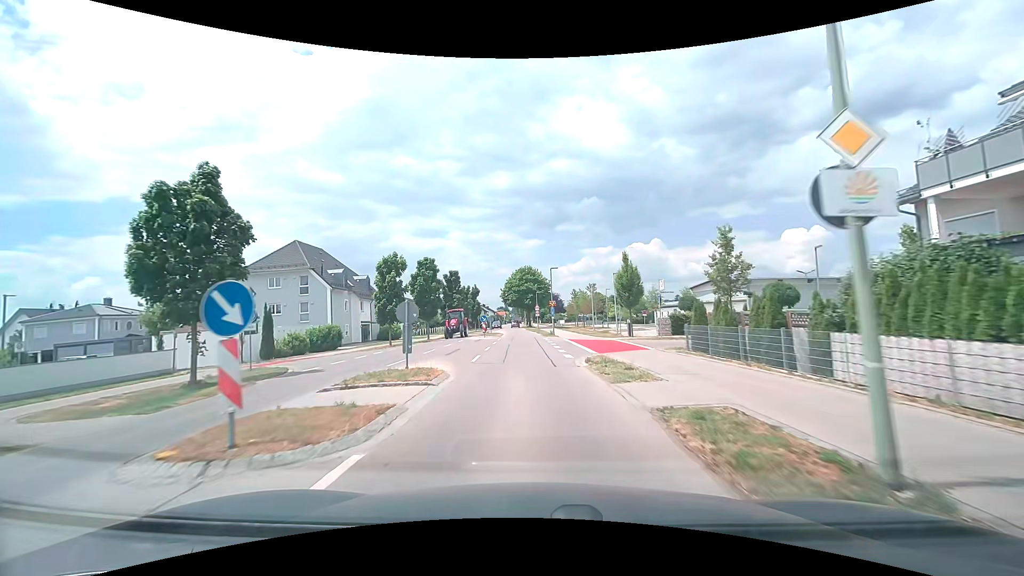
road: tertiary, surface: asphalt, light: Day
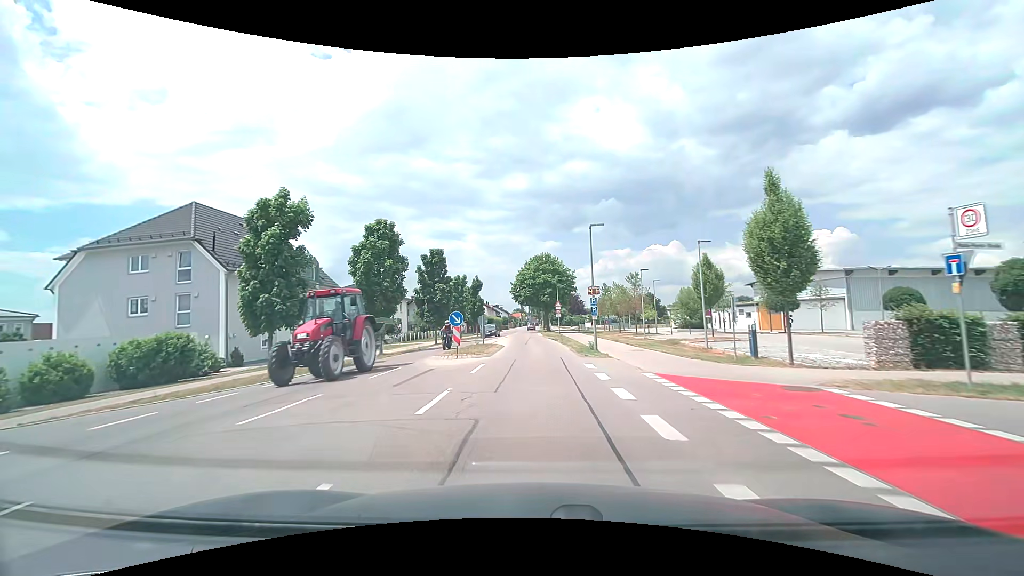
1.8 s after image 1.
(-0.4, +21.2) m; -2°
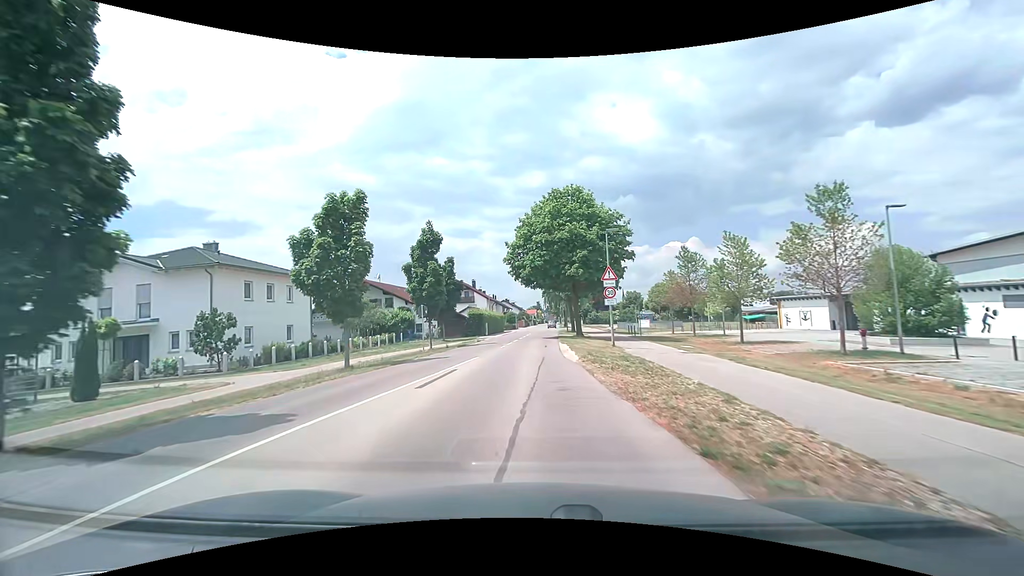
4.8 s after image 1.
(-0.2, +36.6) m; -2°
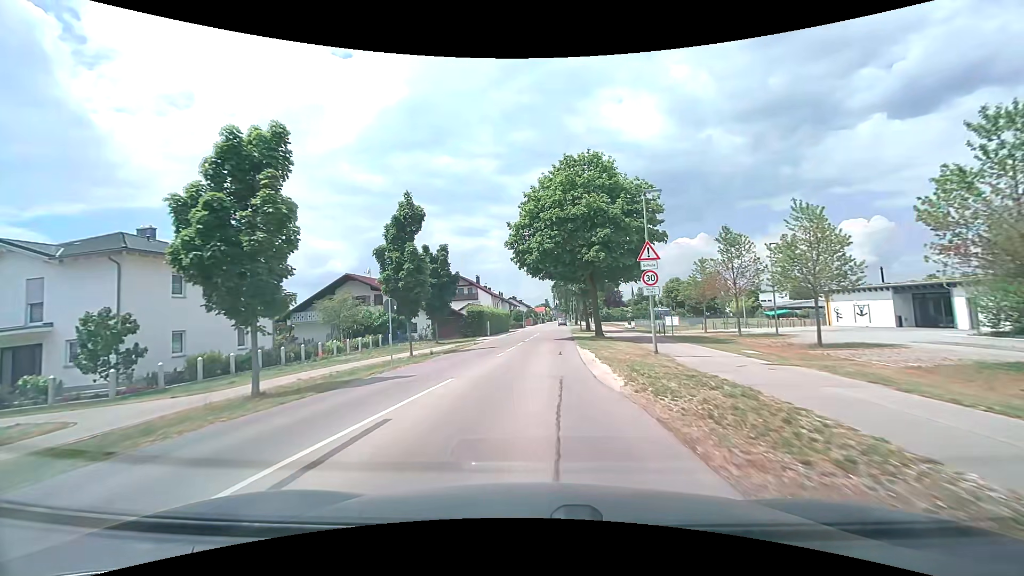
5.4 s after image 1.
(0.0, +7.2) m; 0°
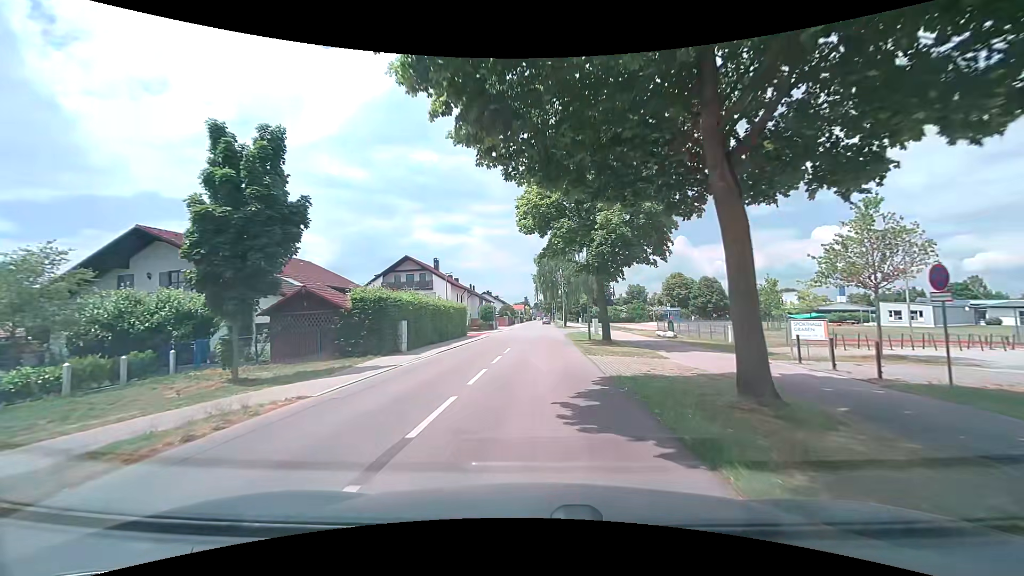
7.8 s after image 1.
(+0.2, +24.7) m; +2°
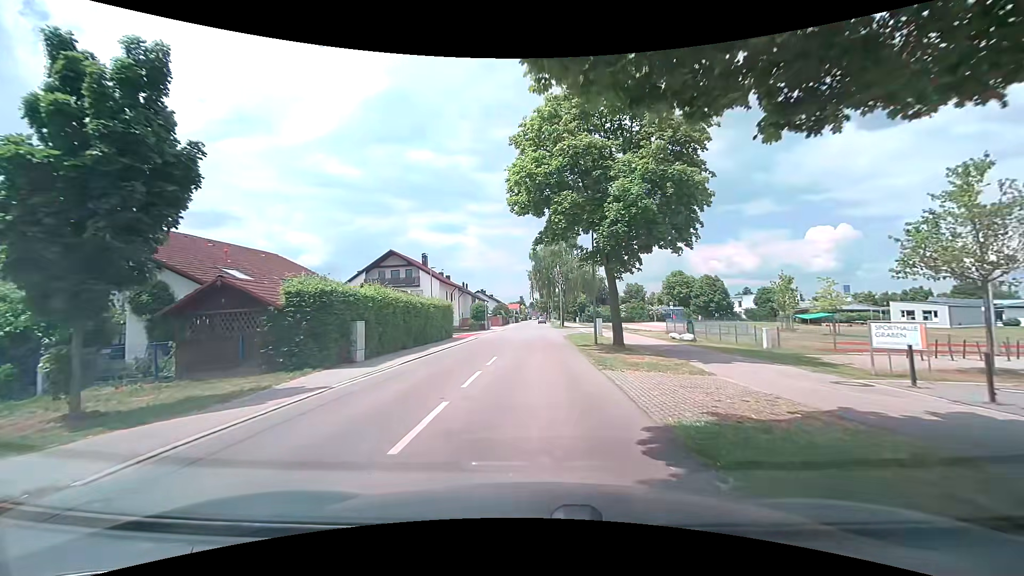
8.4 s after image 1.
(0.0, +5.0) m; +1°
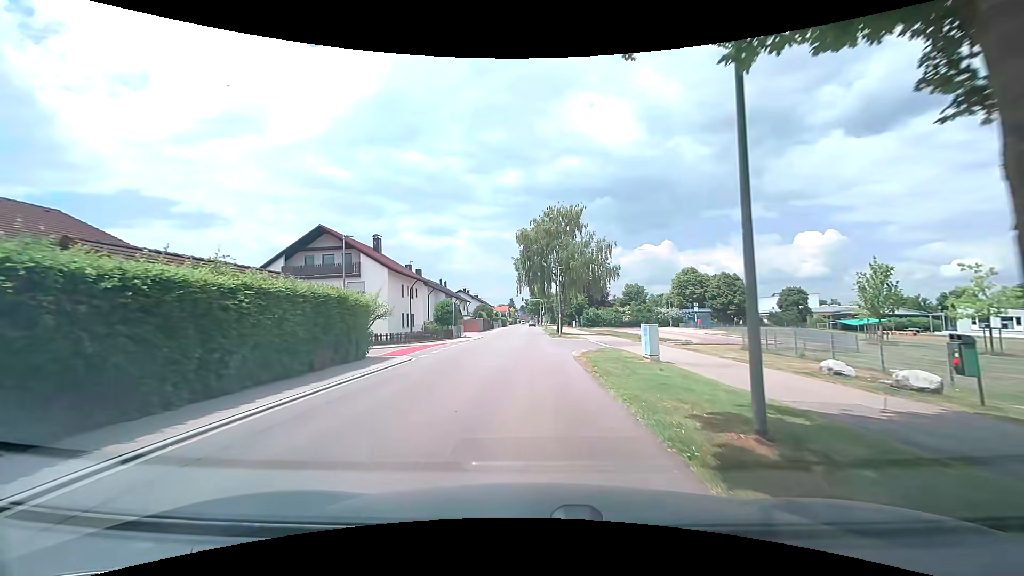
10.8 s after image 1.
(0.0, +18.2) m; +1°
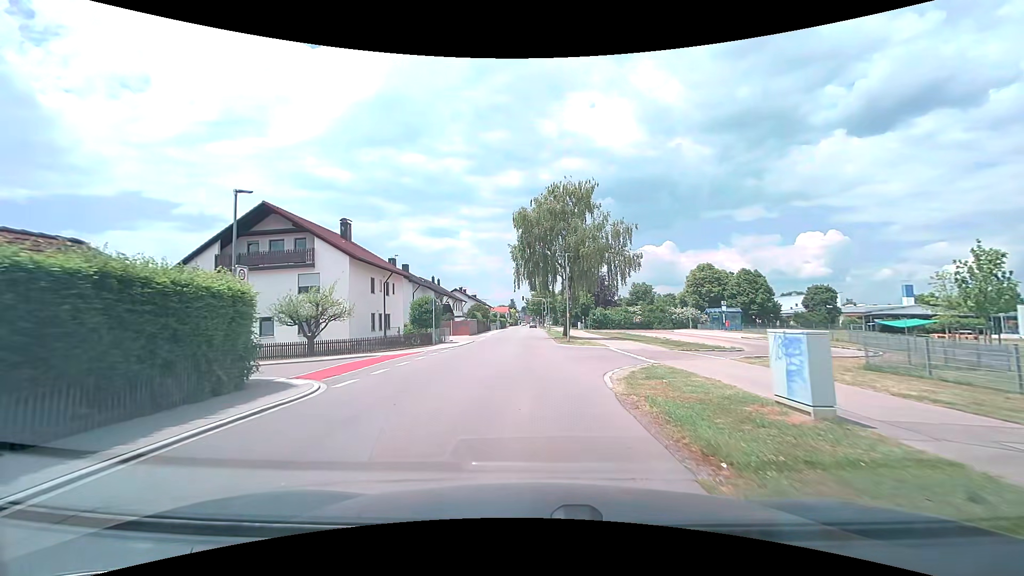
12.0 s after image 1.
(0.0, +9.6) m; 0°
(0, +10) (0, +20) (0, +30) (0, +40) (0, +50) (0, +60) (0, +70) (-1, +80) (-1, +90) (-1, +100) m
